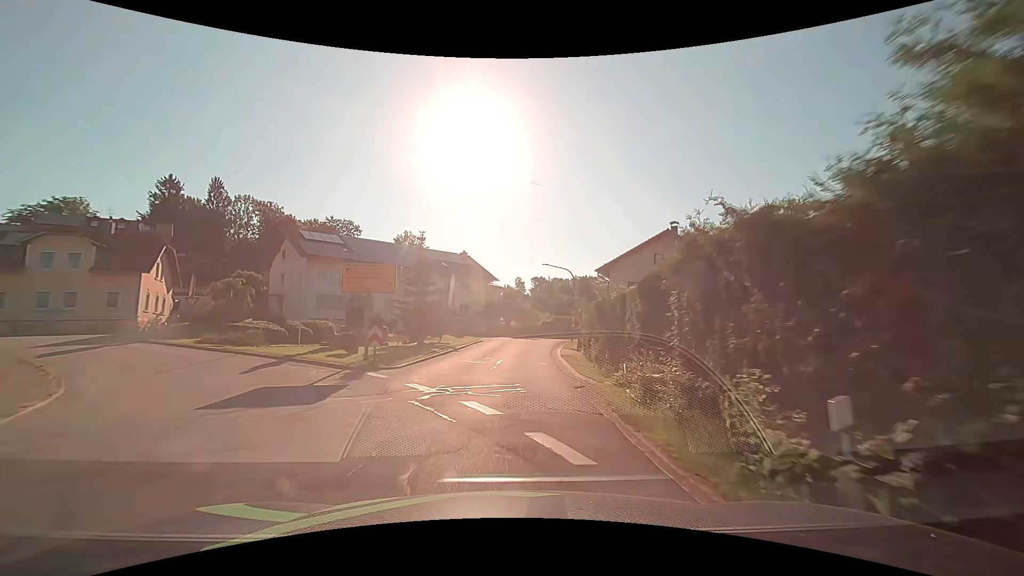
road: tertiary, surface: asphalt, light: Day
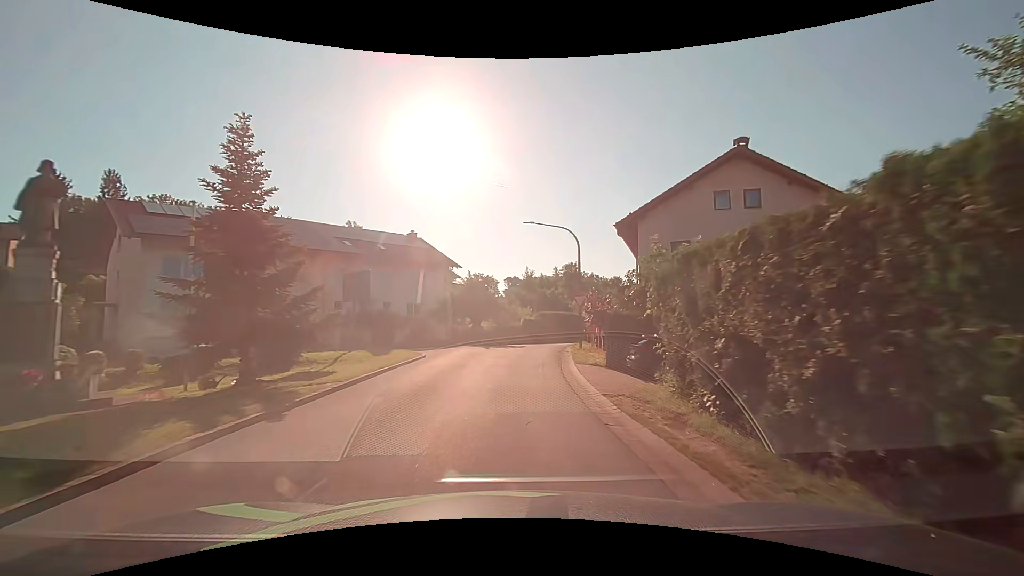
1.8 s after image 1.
(+0.6, +17.9) m; +3°
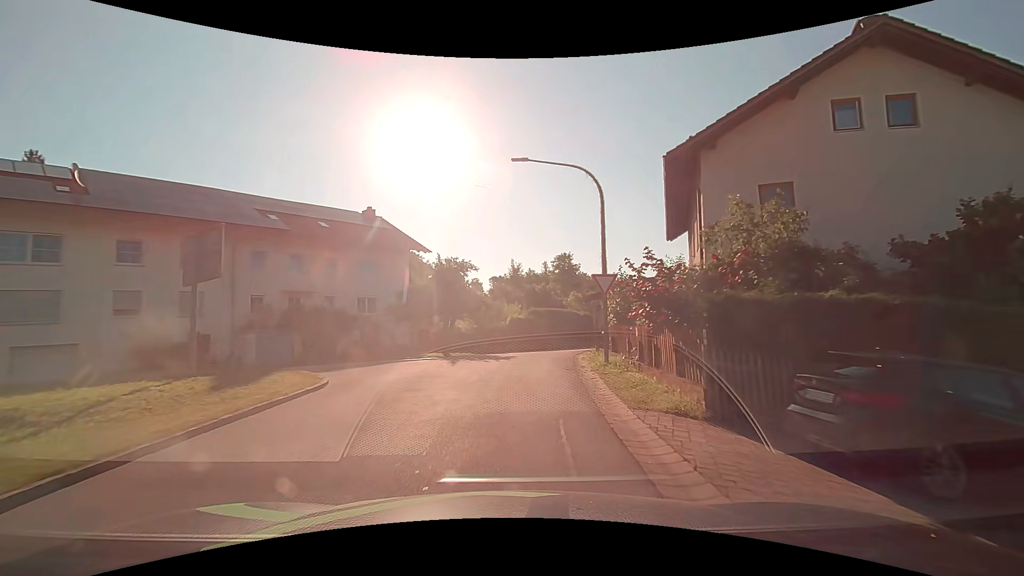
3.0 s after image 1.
(+0.1, +10.4) m; +1°
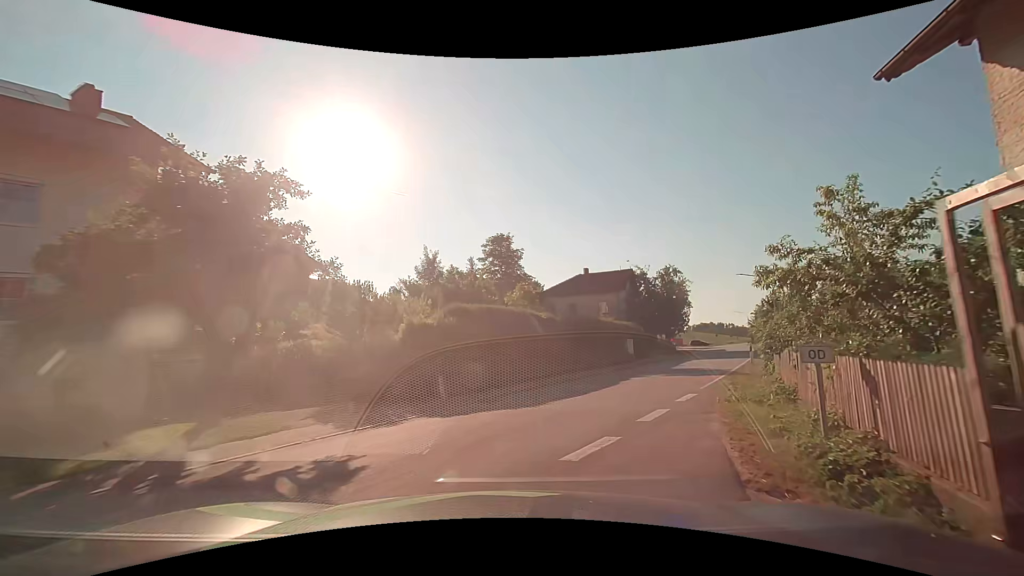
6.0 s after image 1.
(+0.8, +20.5) m; +9°
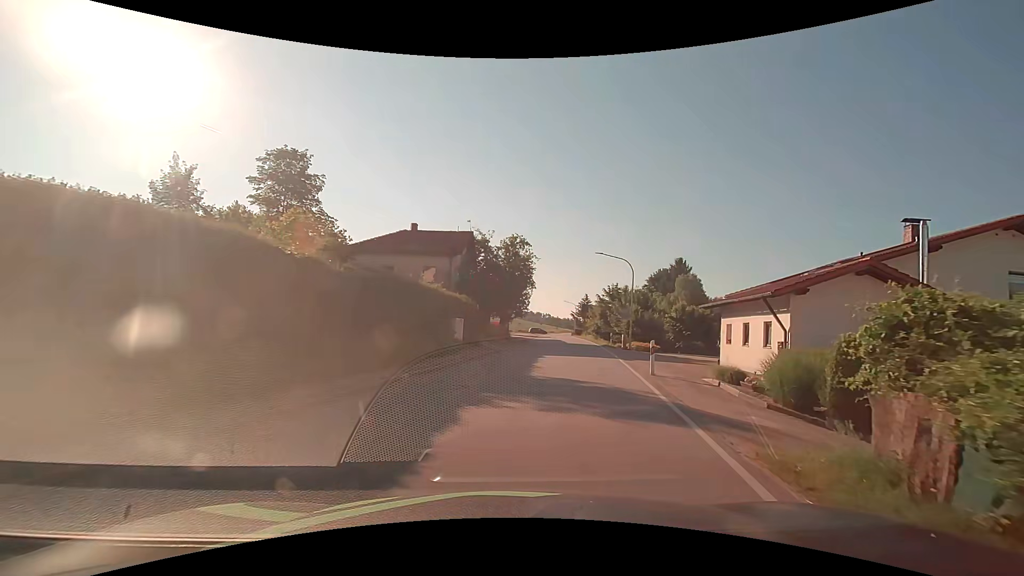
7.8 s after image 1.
(+2.1, +12.8) m; +19°
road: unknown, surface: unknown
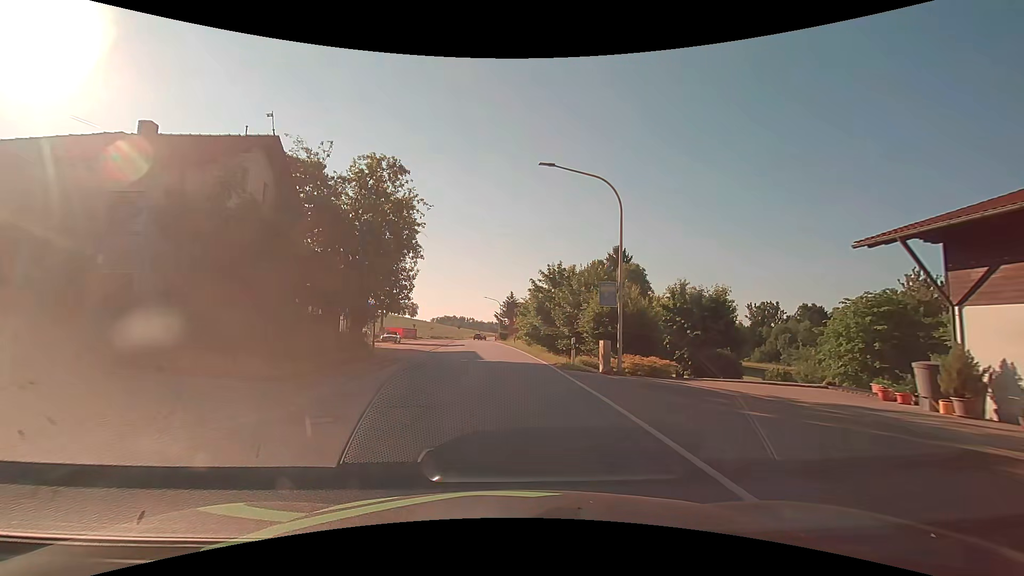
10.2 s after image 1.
(+3.1, +22.2) m; +9°
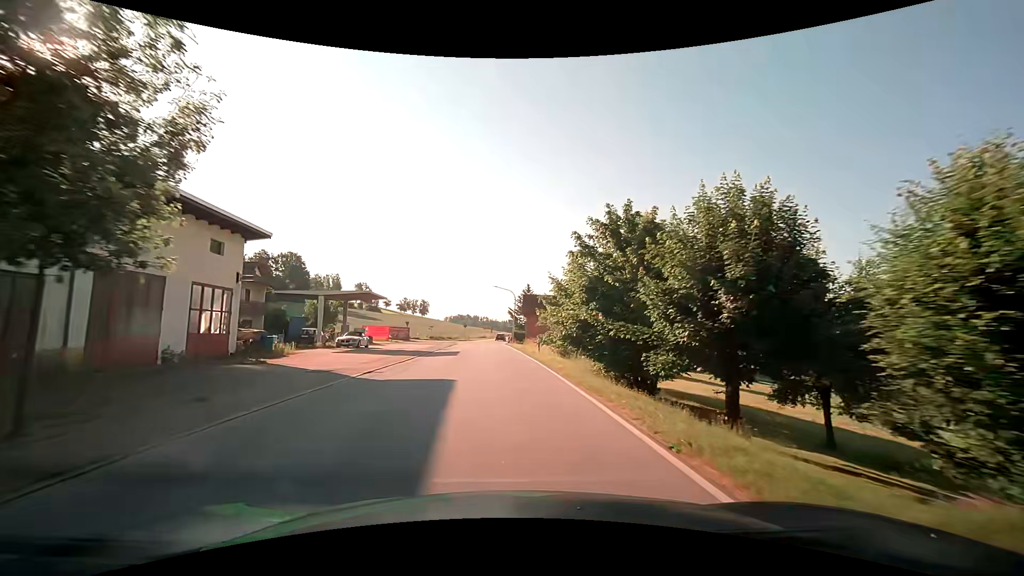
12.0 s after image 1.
(-0.3, +19.8) m; -1°
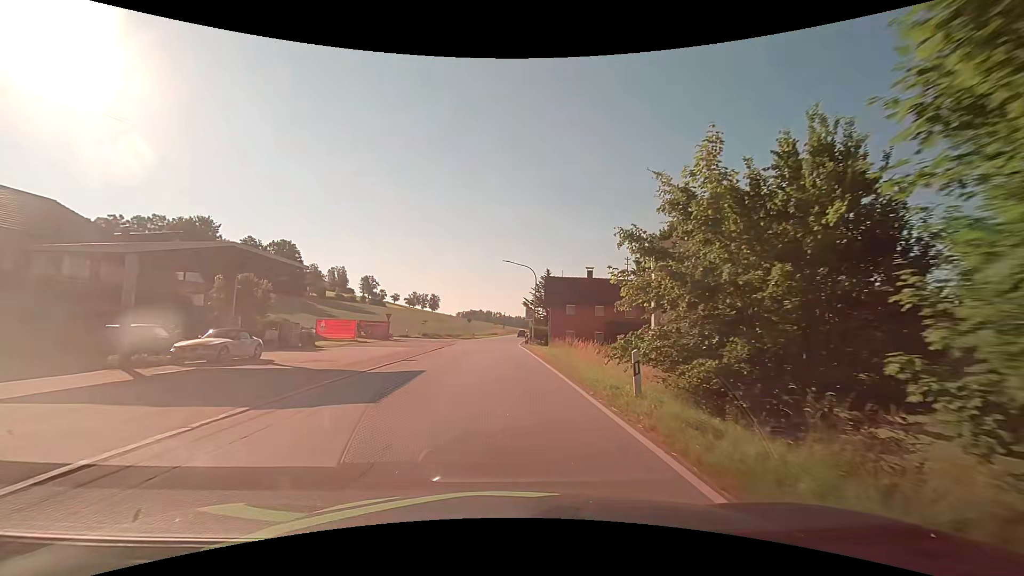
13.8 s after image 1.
(-0.4, +20.1) m; -2°
